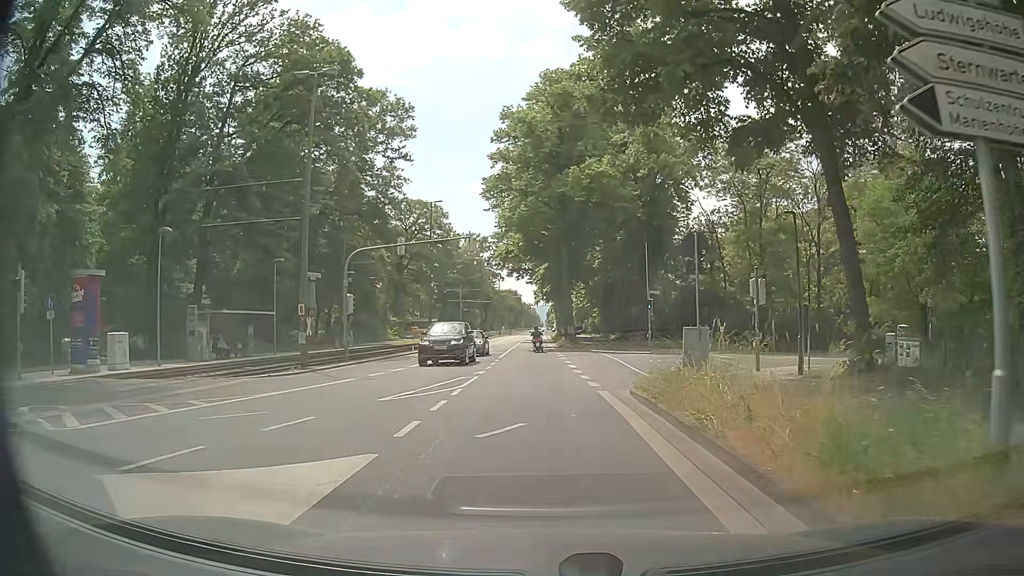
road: tertiary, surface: asphalt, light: Day
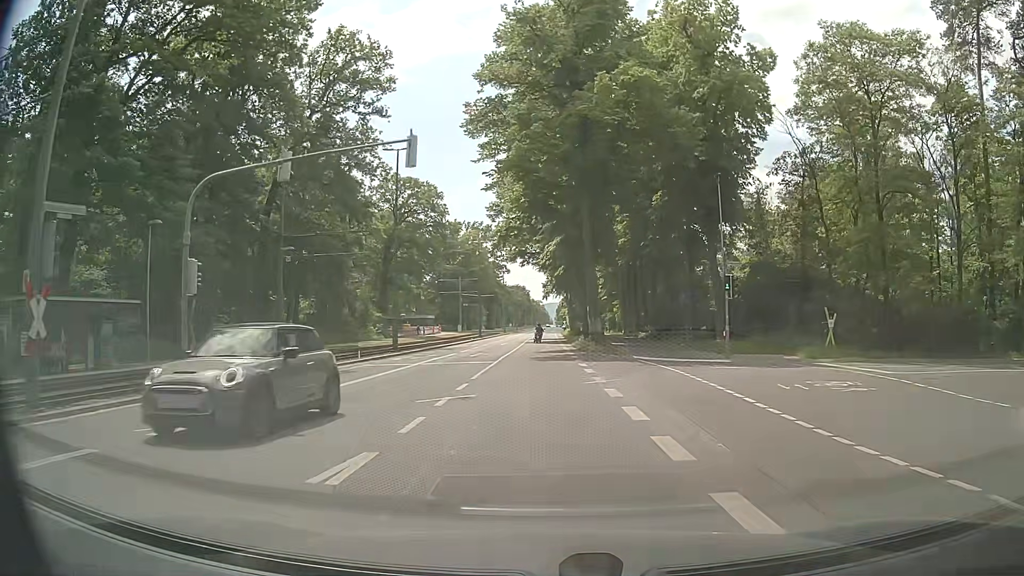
(-0.1, +16.7) m; -1°
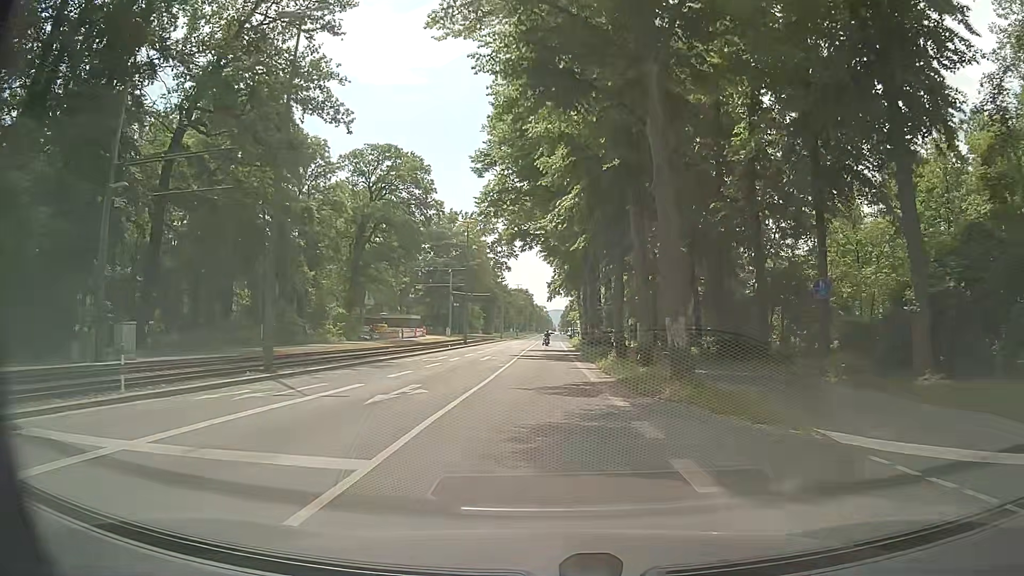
(0.0, +19.6) m; 0°
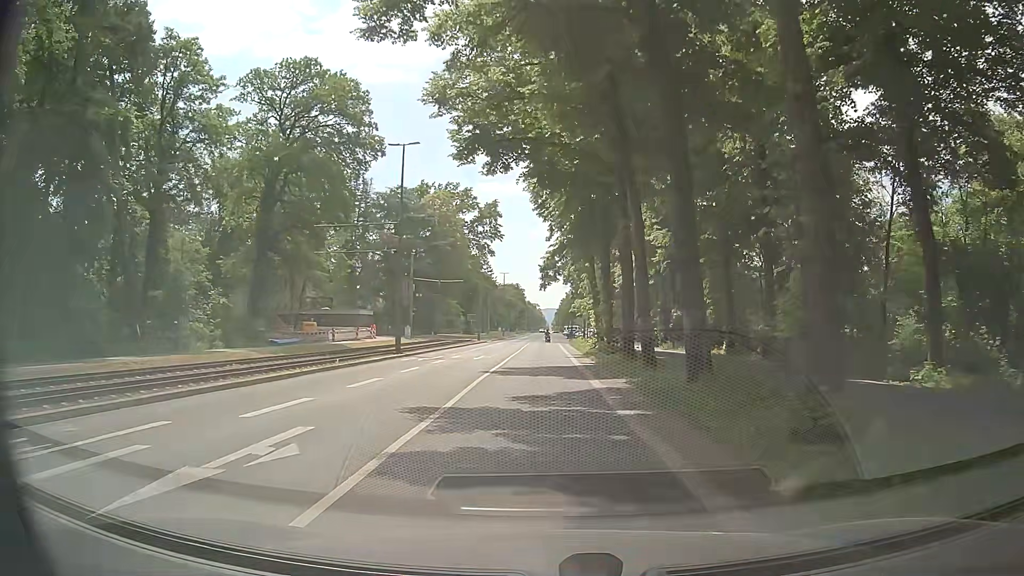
(0.0, +28.2) m; 0°
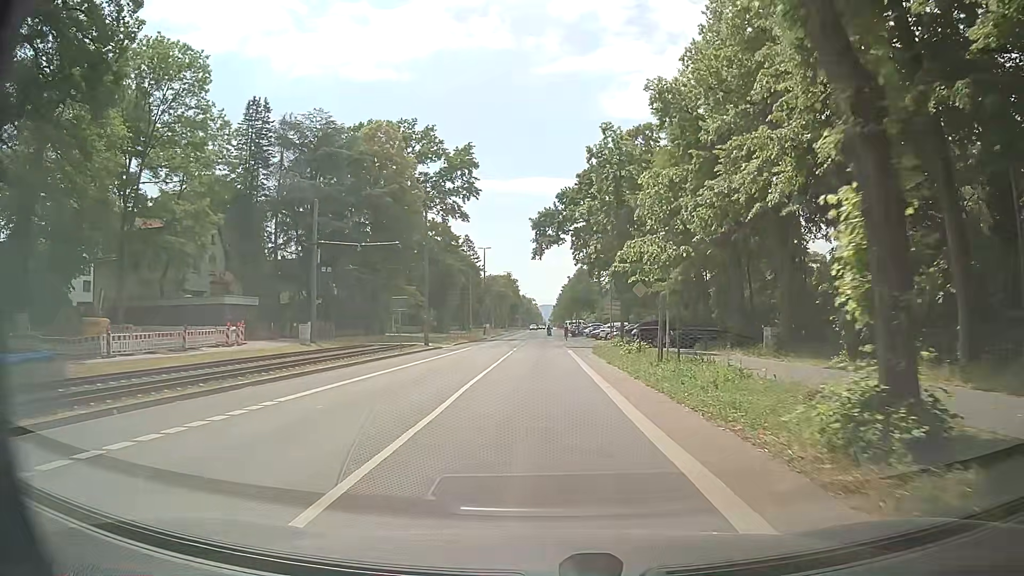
(+0.1, +35.8) m; -1°
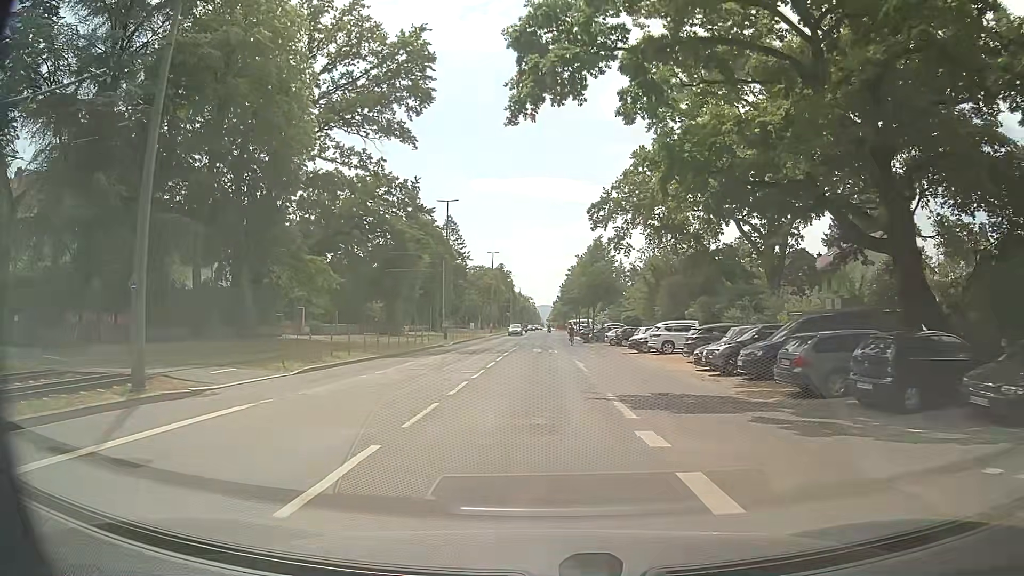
(+0.7, +35.2) m; 0°
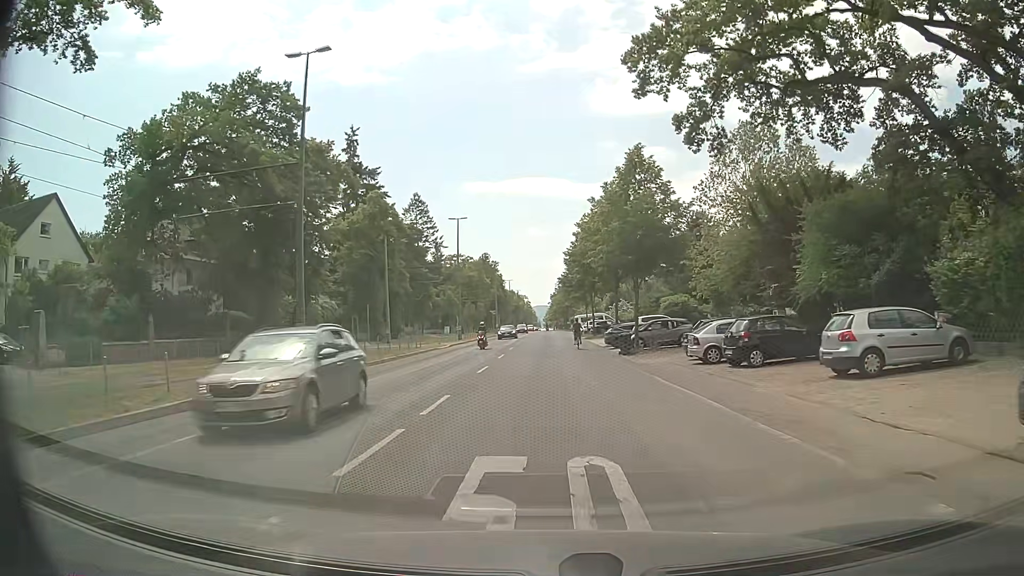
(+0.8, +34.5) m; +2°
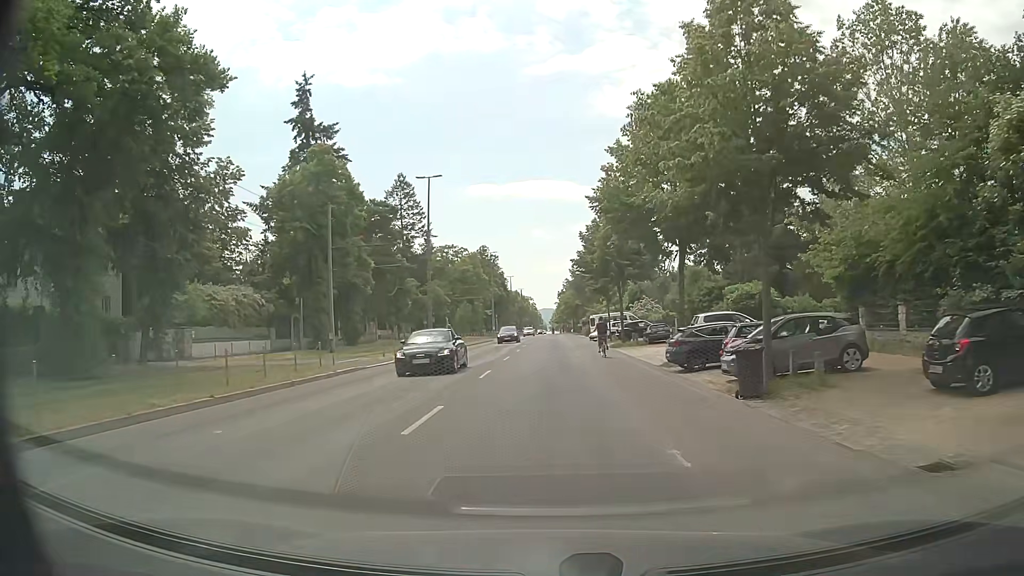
(-0.2, +20.1) m; -1°
(0, +10) (0, +20) (0, +30) (0, +40) (0, +50) (0, +60) (0, +70) (0, +80) (+1, +90) (+1, +100) m
